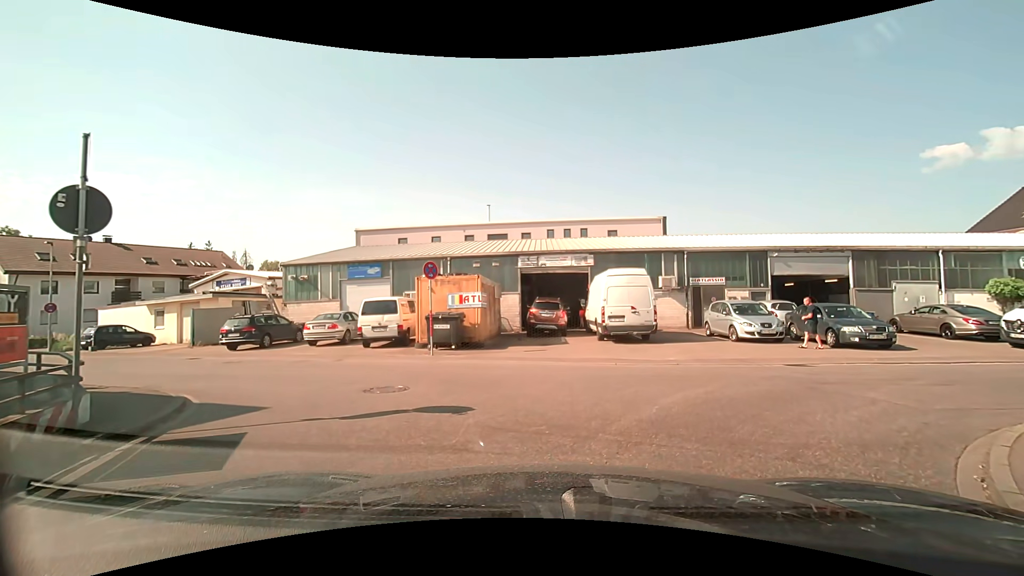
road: unclassified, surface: asphalt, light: Day
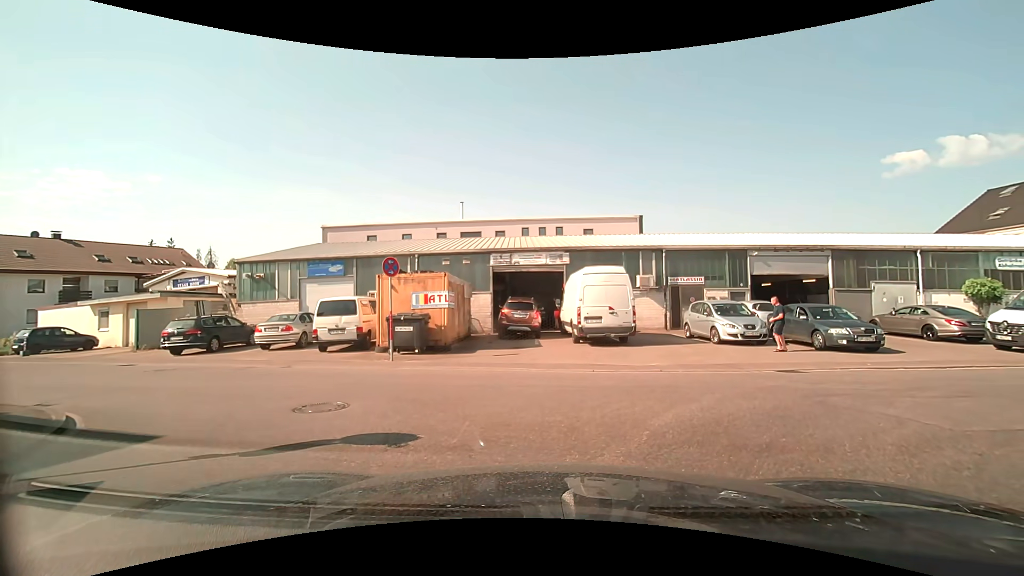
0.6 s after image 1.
(0.0, +1.3) m; +2°
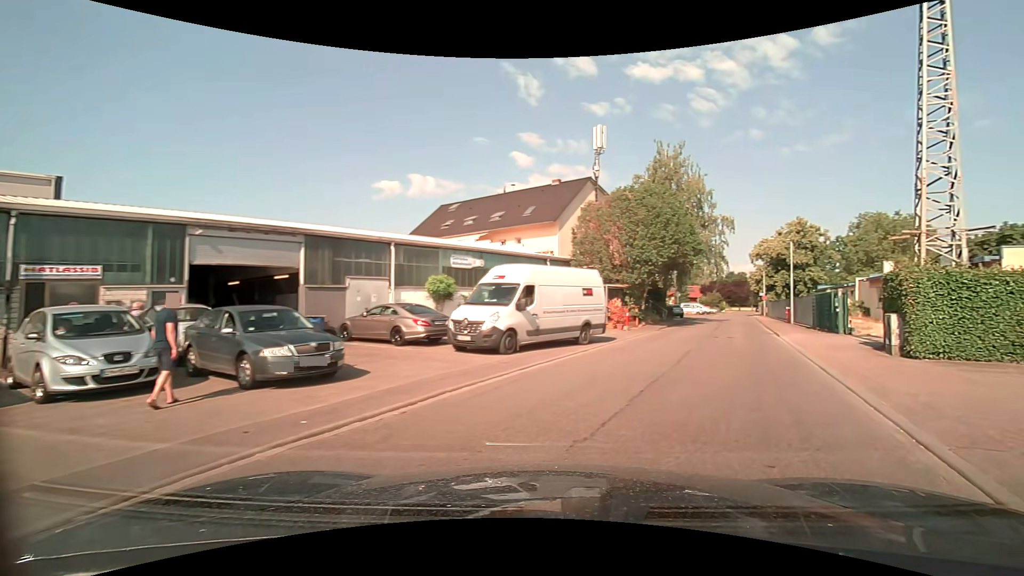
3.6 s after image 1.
(+3.8, +8.1) m; +54°
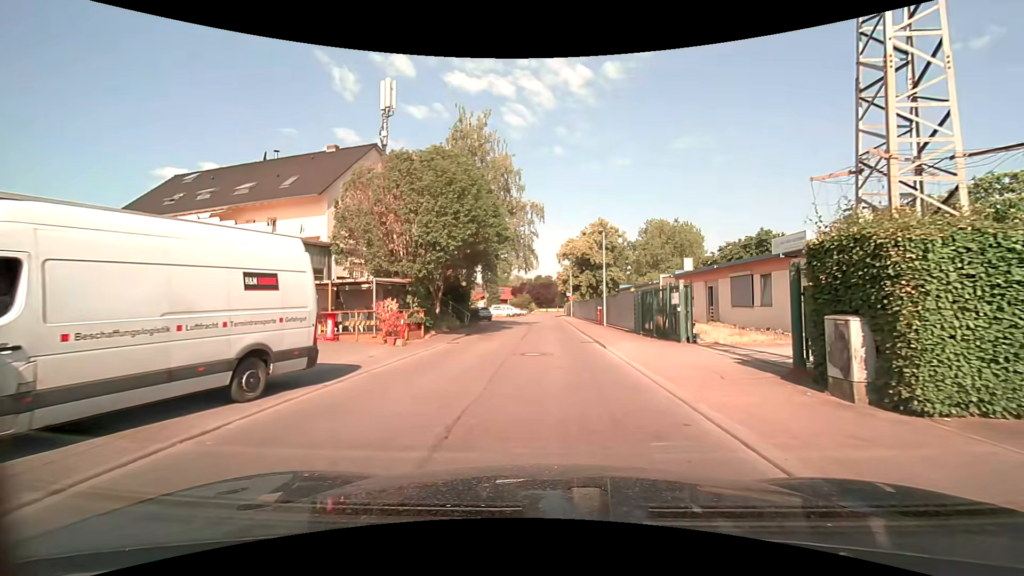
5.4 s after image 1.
(+2.3, +9.5) m; +19°
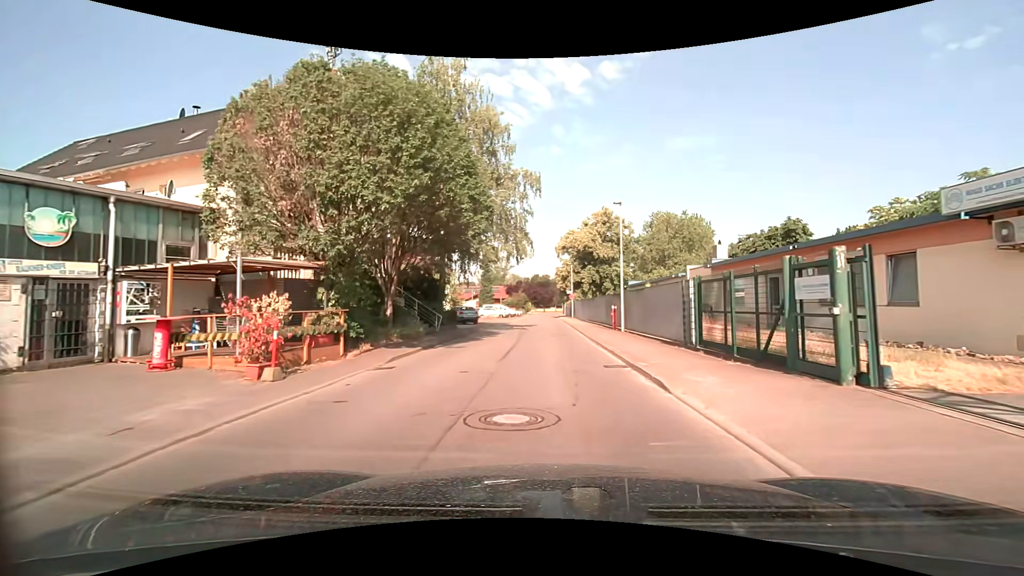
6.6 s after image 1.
(+0.1, +8.7) m; 0°
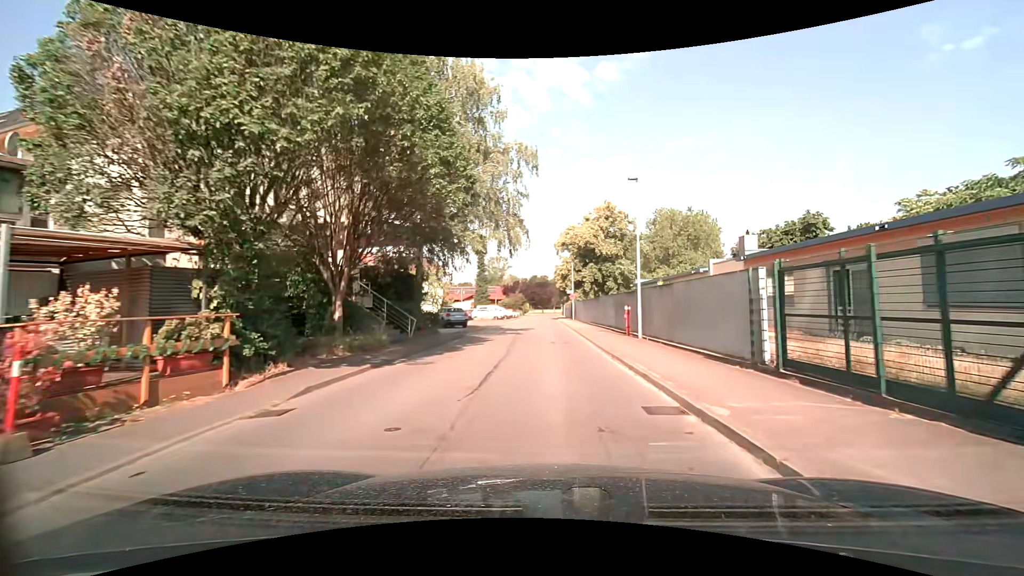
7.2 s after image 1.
(0.0, +4.9) m; 0°
